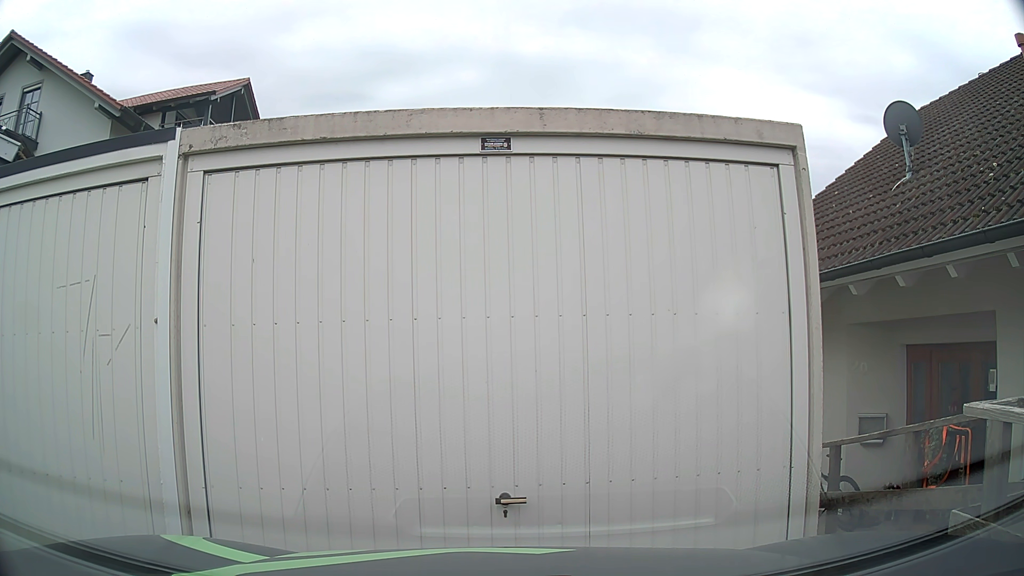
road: residential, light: Day
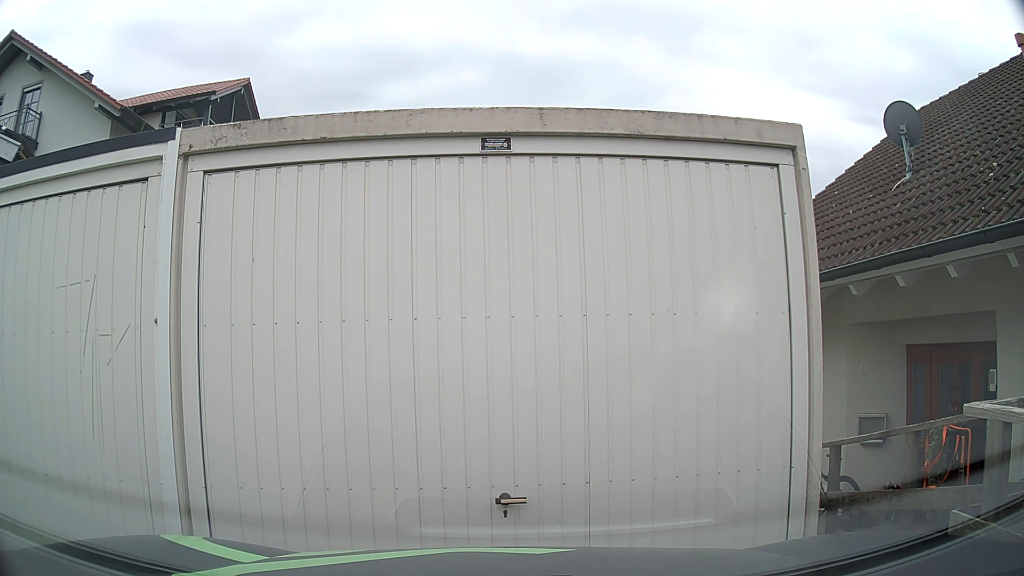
(0.0, 0.0) m; 0°
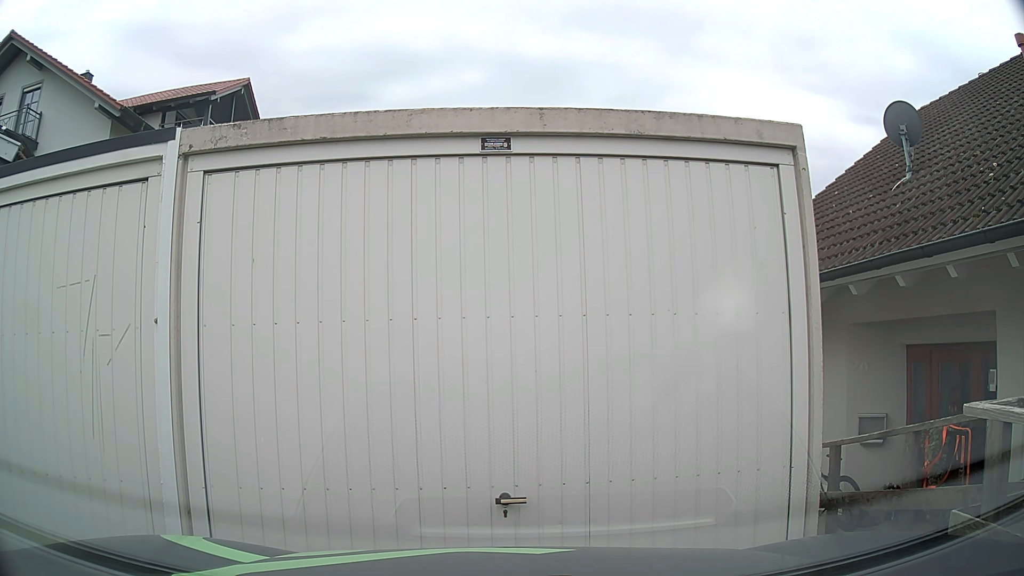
(0.0, 0.0) m; 0°
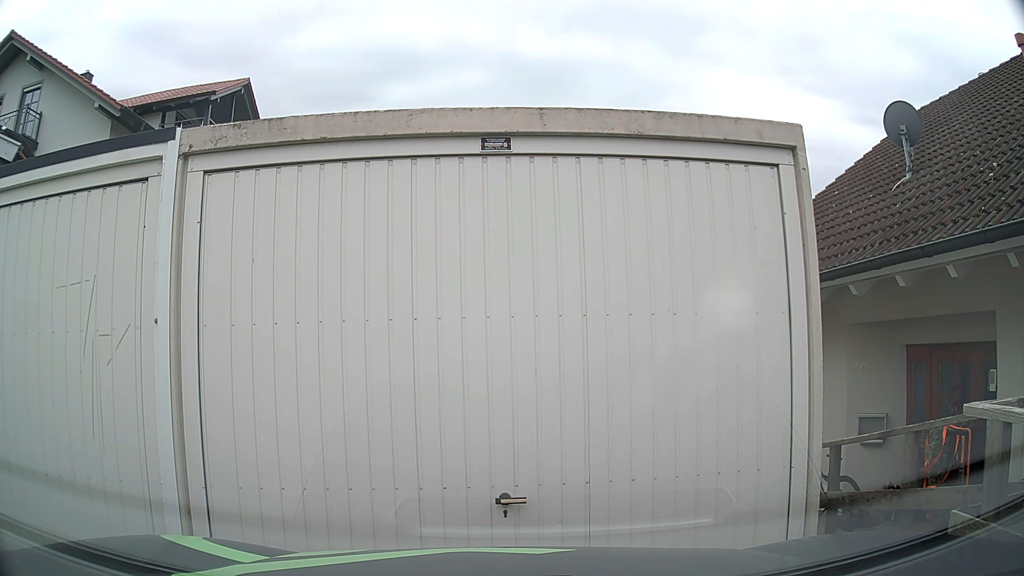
(0.0, 0.0) m; 0°
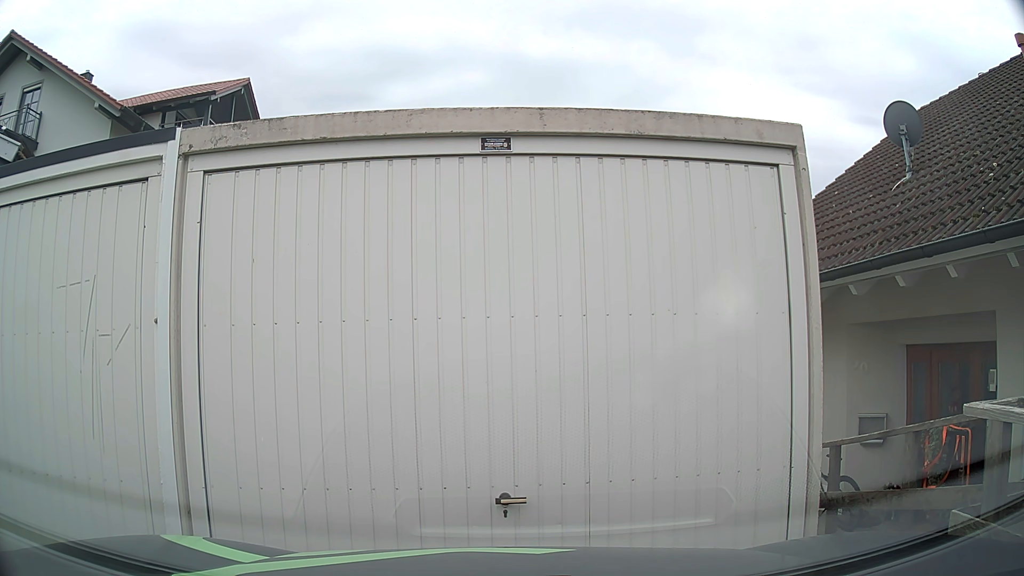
(0.0, 0.0) m; 0°
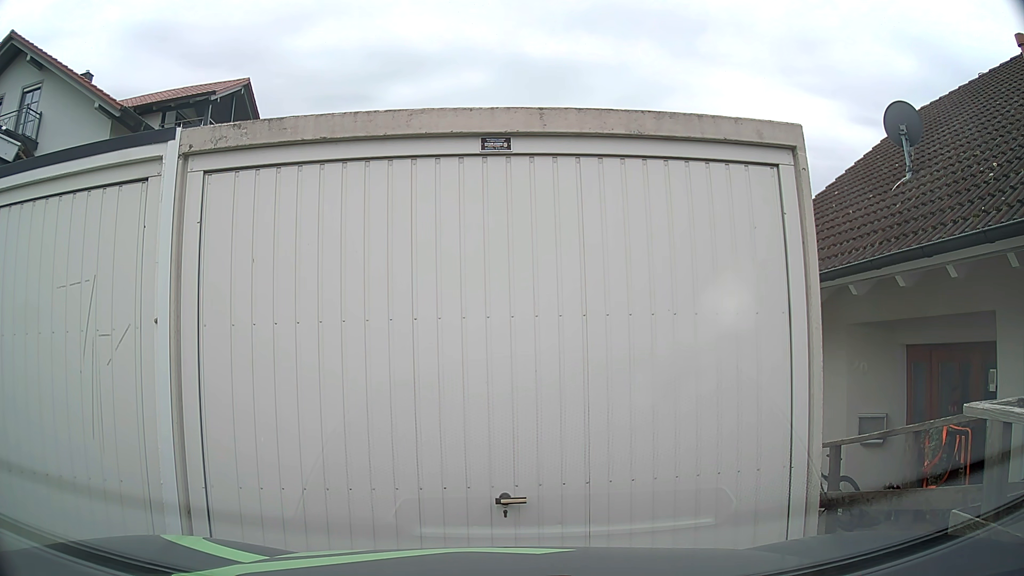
(0.0, 0.0) m; 0°
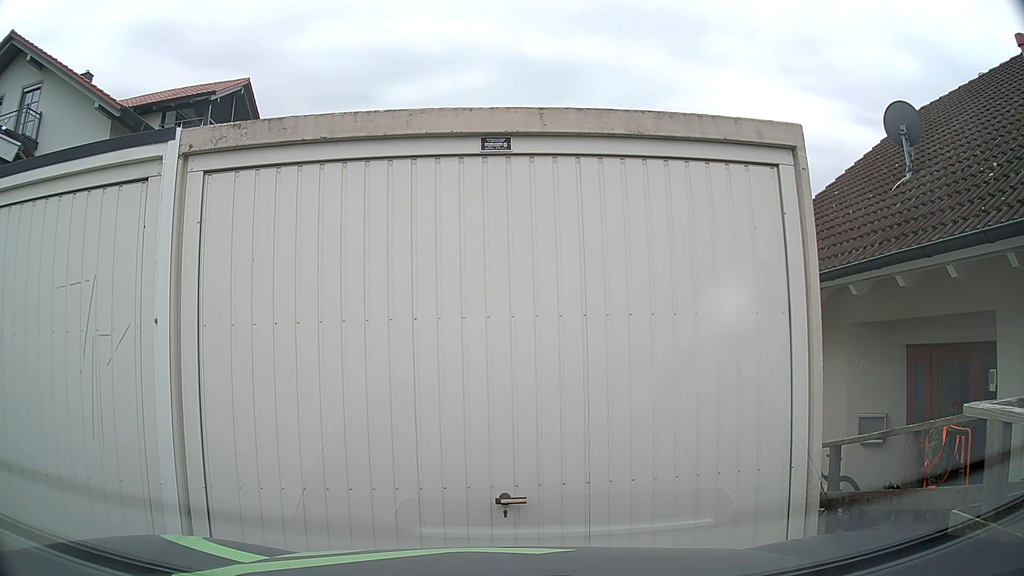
(0.0, 0.0) m; 0°
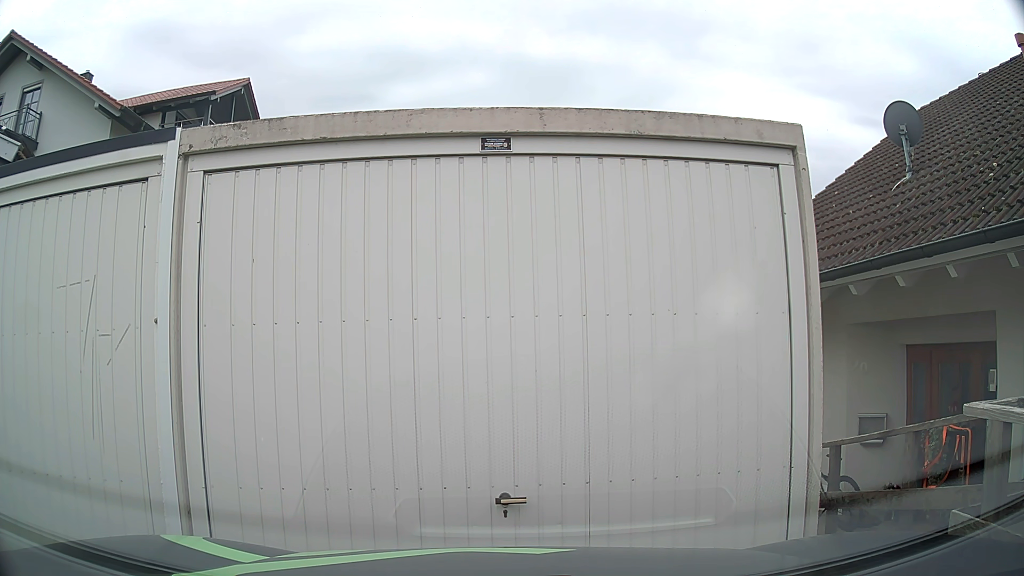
(0.0, 0.0) m; 0°
